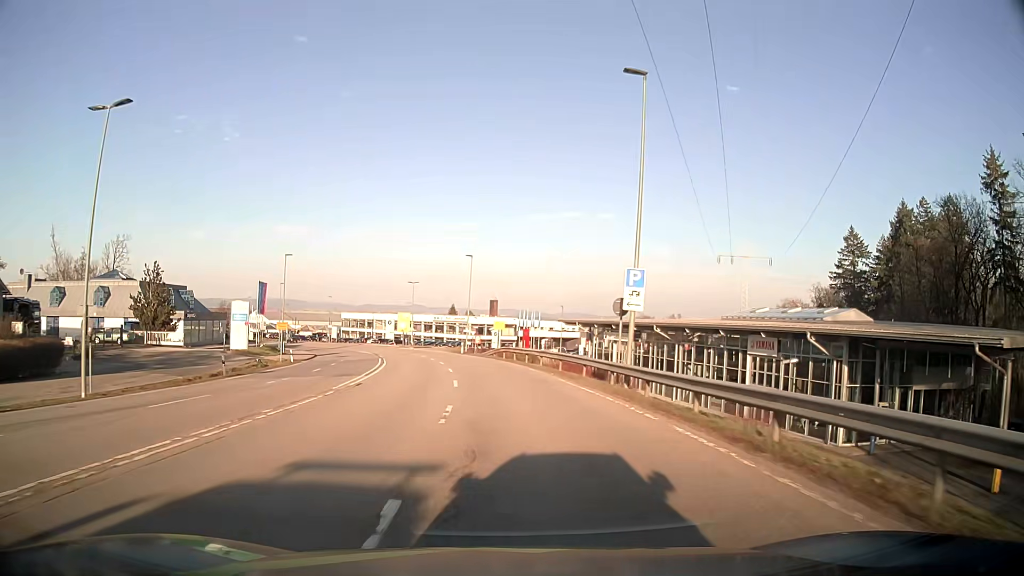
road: secondary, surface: asphalt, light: Day
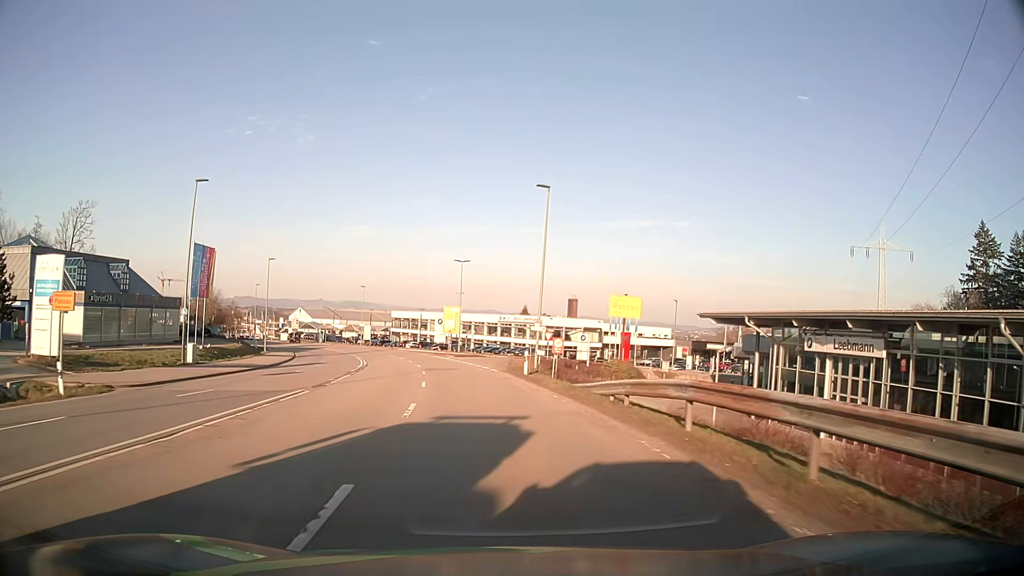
(-1.5, +34.5) m; -6°
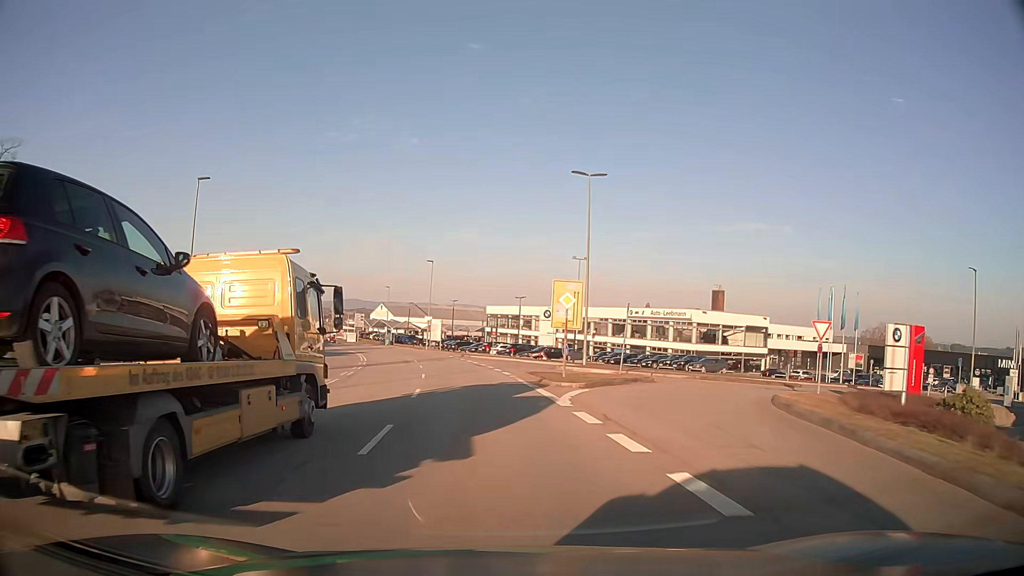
(-3.4, +39.7) m; -9°
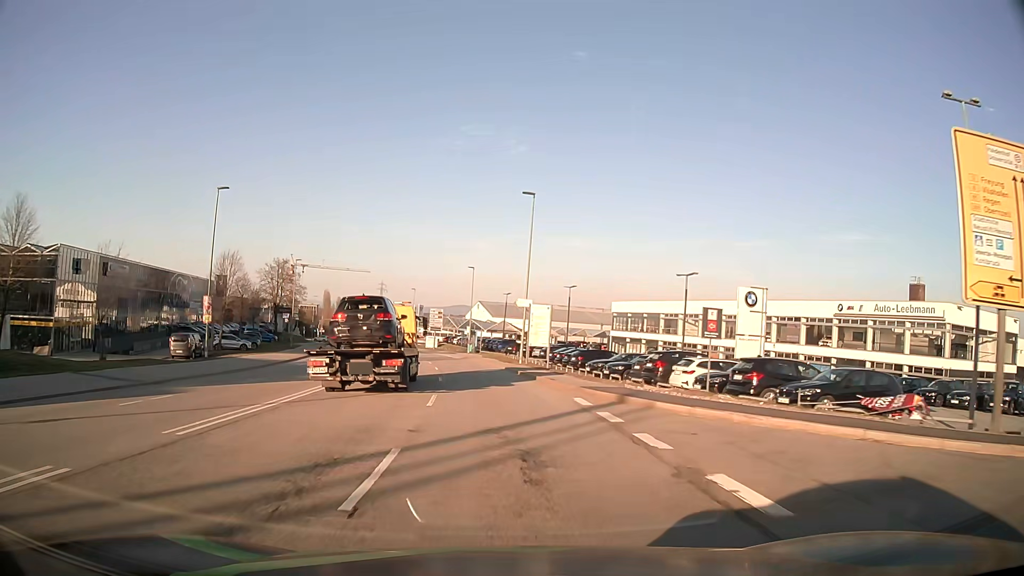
(-3.3, +38.2) m; -9°
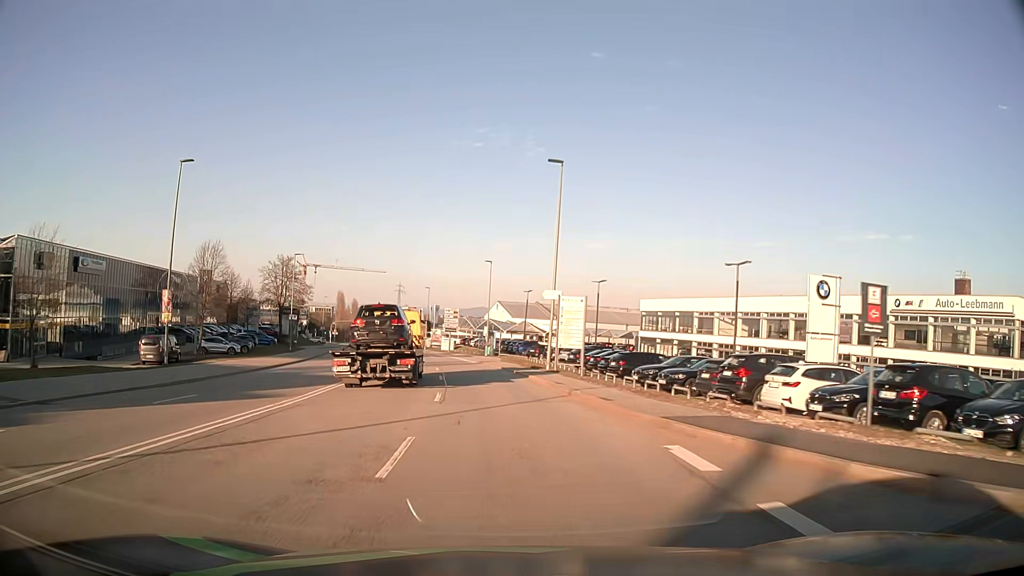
(-0.1, +7.7) m; -2°
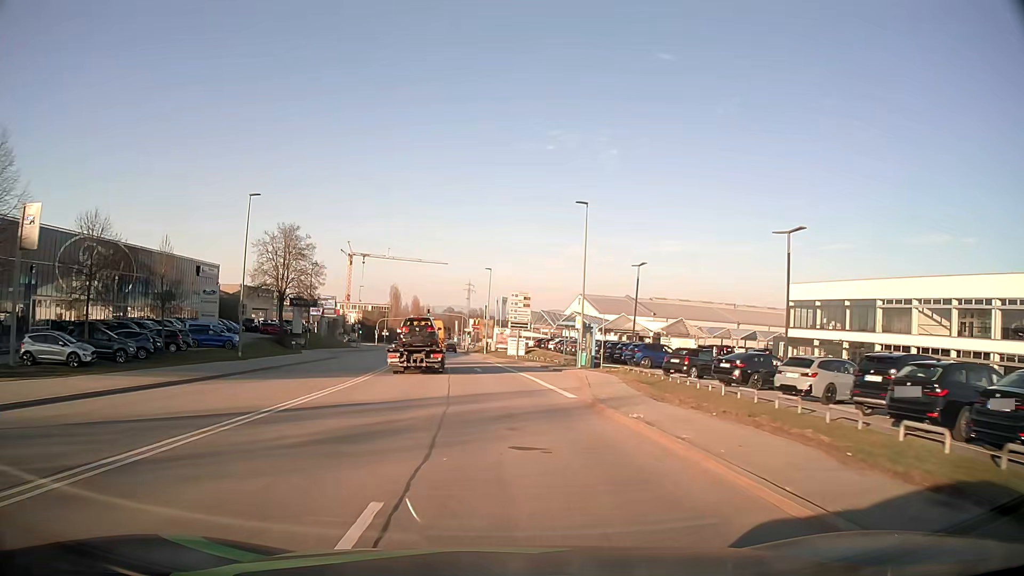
(-2.0, +31.2) m; -7°
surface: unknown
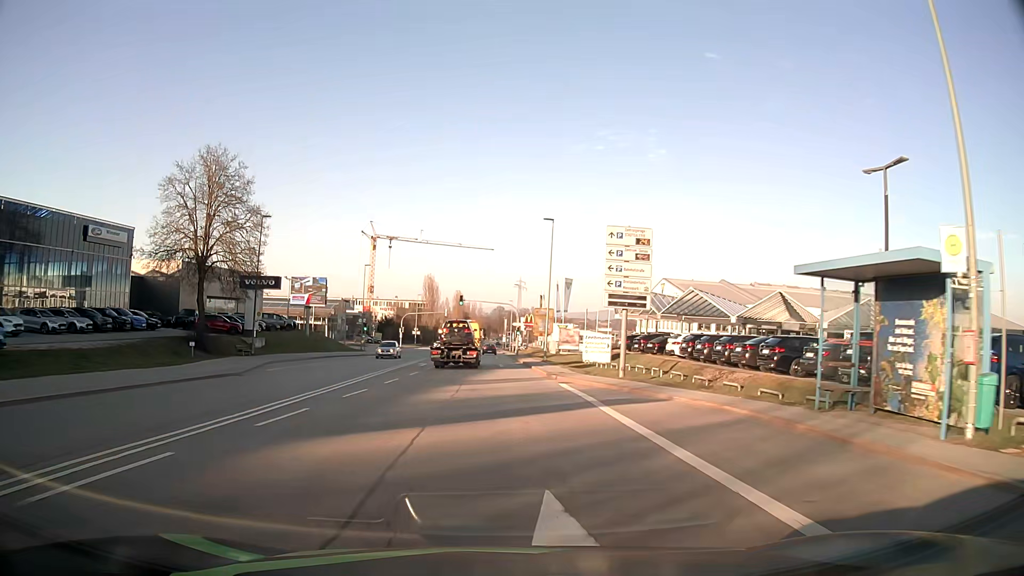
(-1.3, +32.6) m; -4°
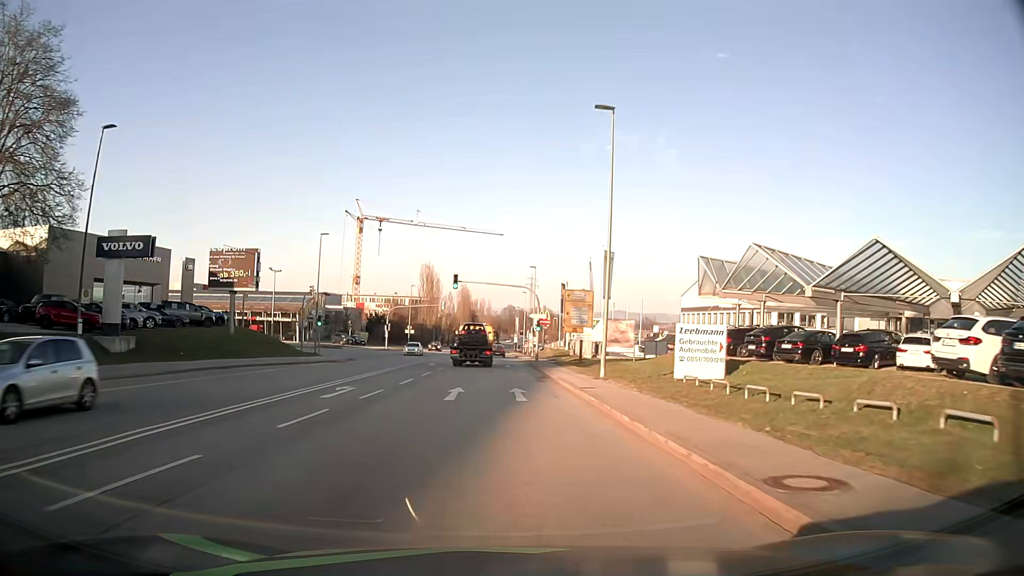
(-0.2, +23.9) m; -1°
(0, +10) (0, +20) (0, +30) (0, +40) (0, +50) (0, +60) (0, +70) (-1, +80) (-1, +90) (-1, +100) m
